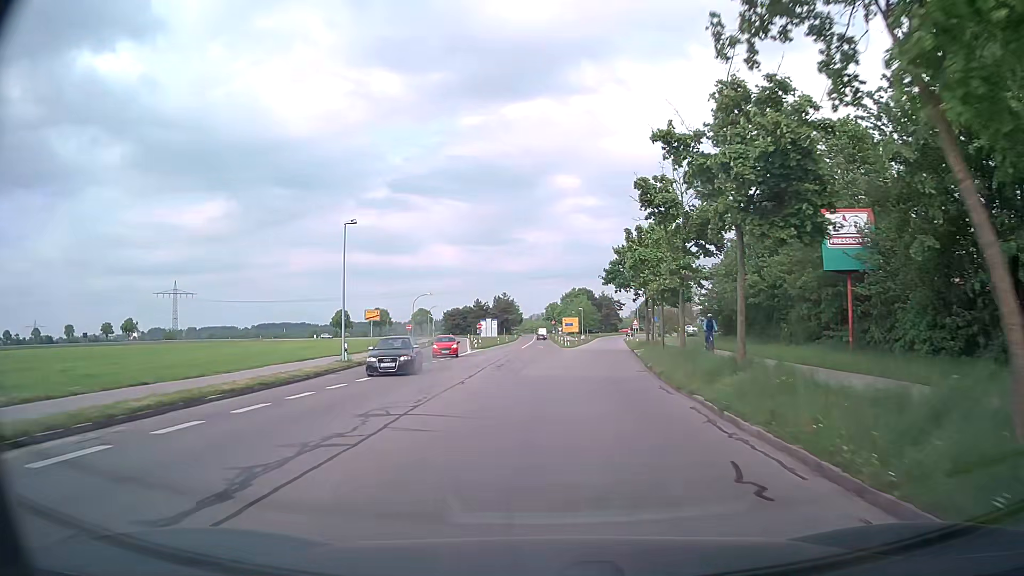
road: tertiary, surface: asphalt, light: Day
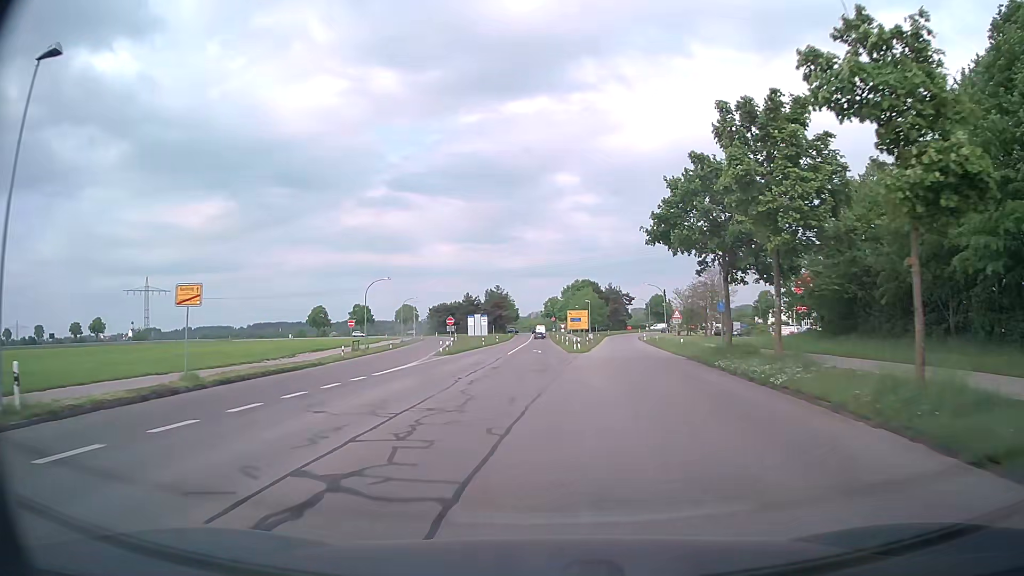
(0.0, +24.2) m; 0°
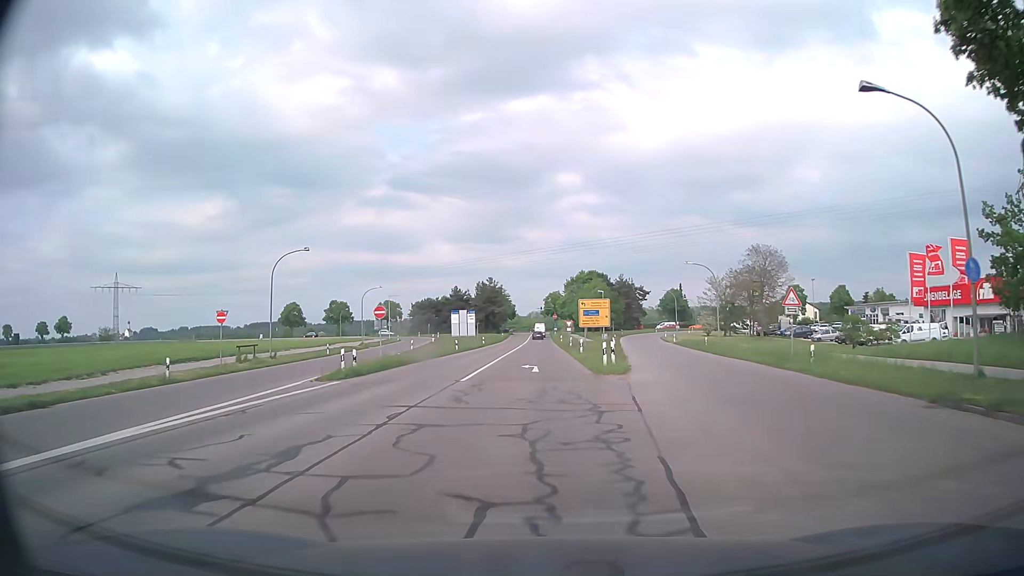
(-0.1, +24.3) m; 0°
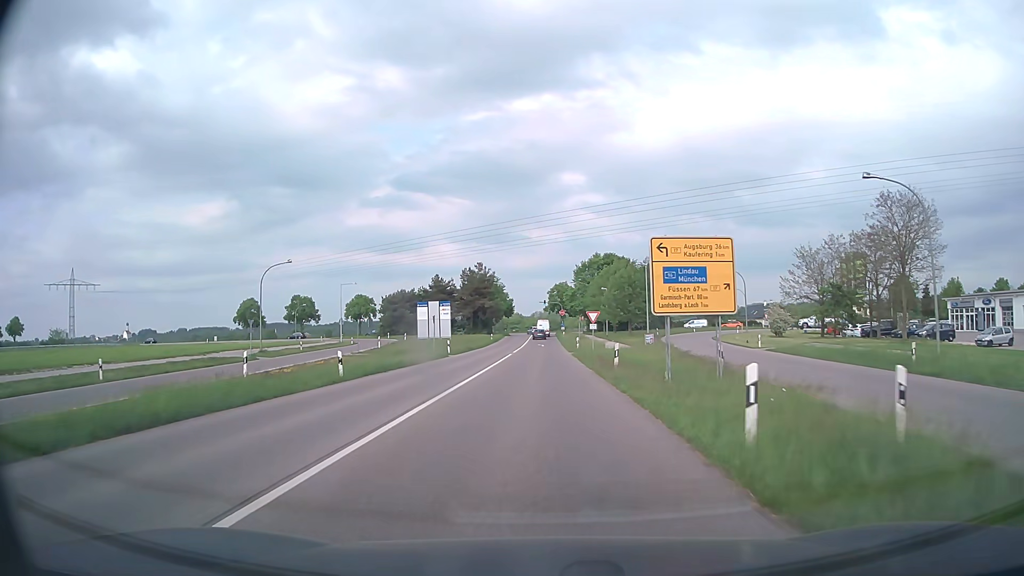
(-0.1, +32.5) m; 0°
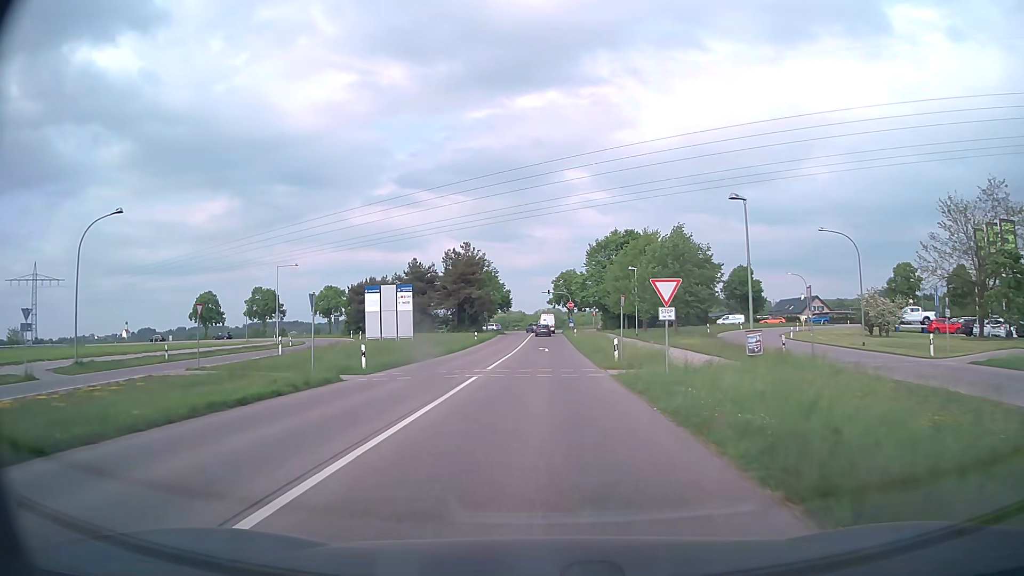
(-0.1, +24.4) m; -1°
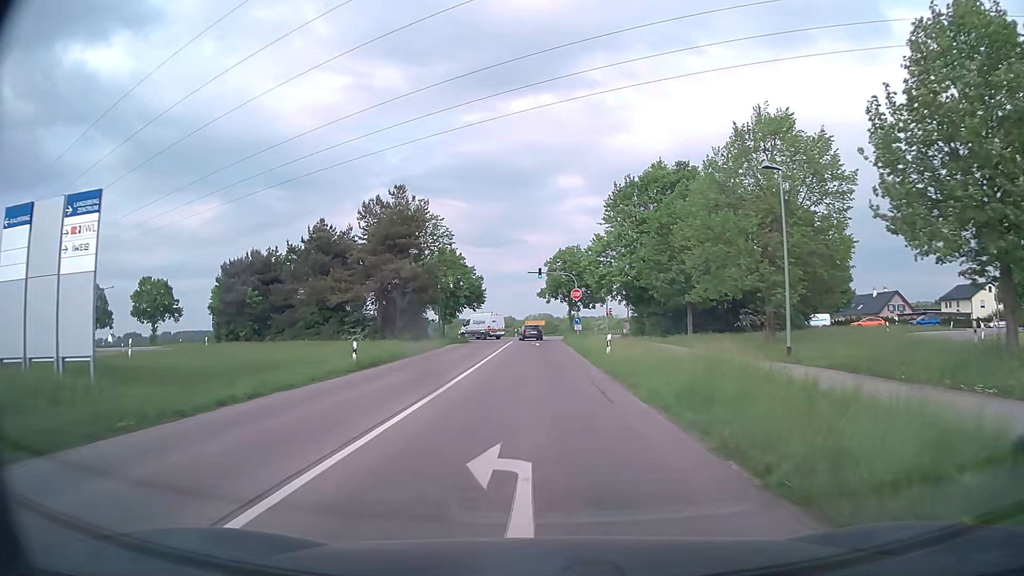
(+0.5, +39.3) m; +1°
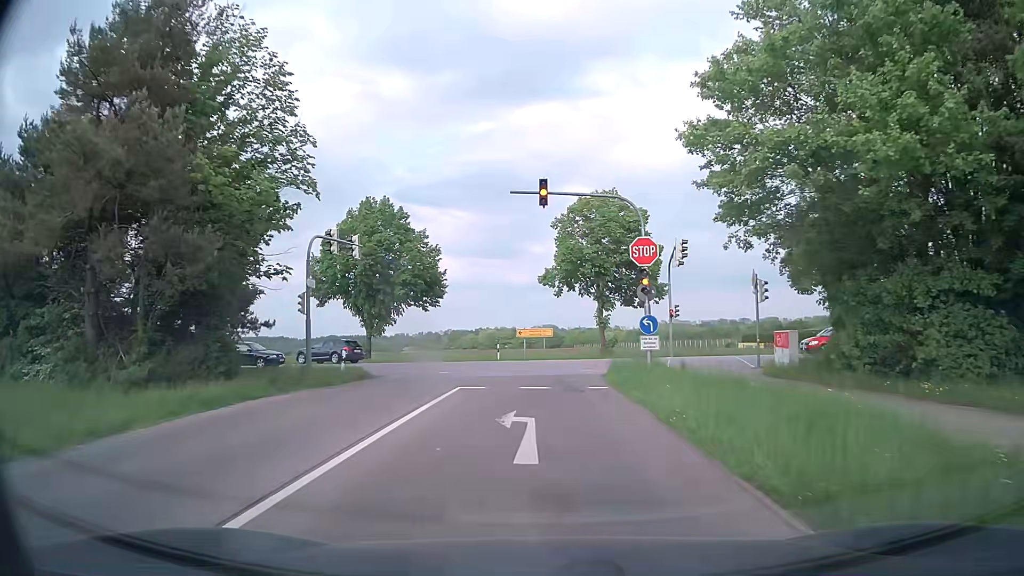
(-0.1, +36.8) m; 0°
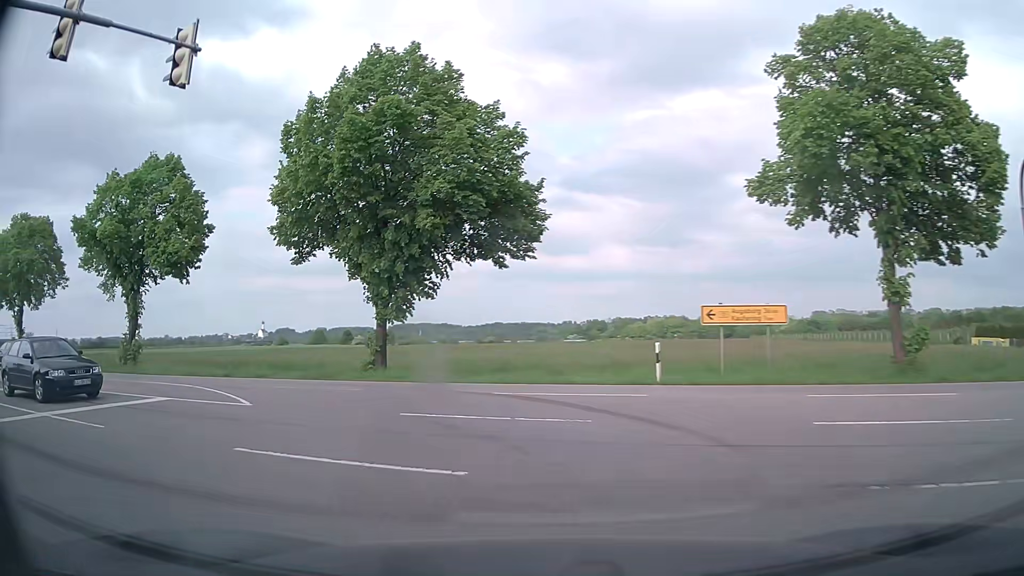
(-0.9, +24.2) m; -14°
(-2, +10) (-8, +18) (-17, +22) (-26, +26) (-35, +29) (-45, +32) (-54, +36) (-64, +39) (-73, +43) (-83, +46) m
